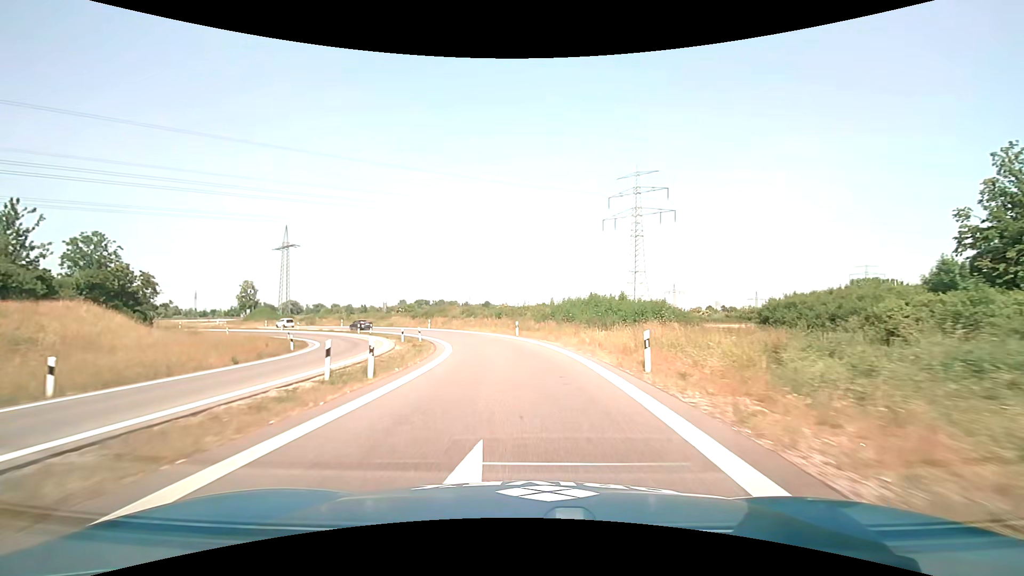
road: motorway_link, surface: asphalt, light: Day
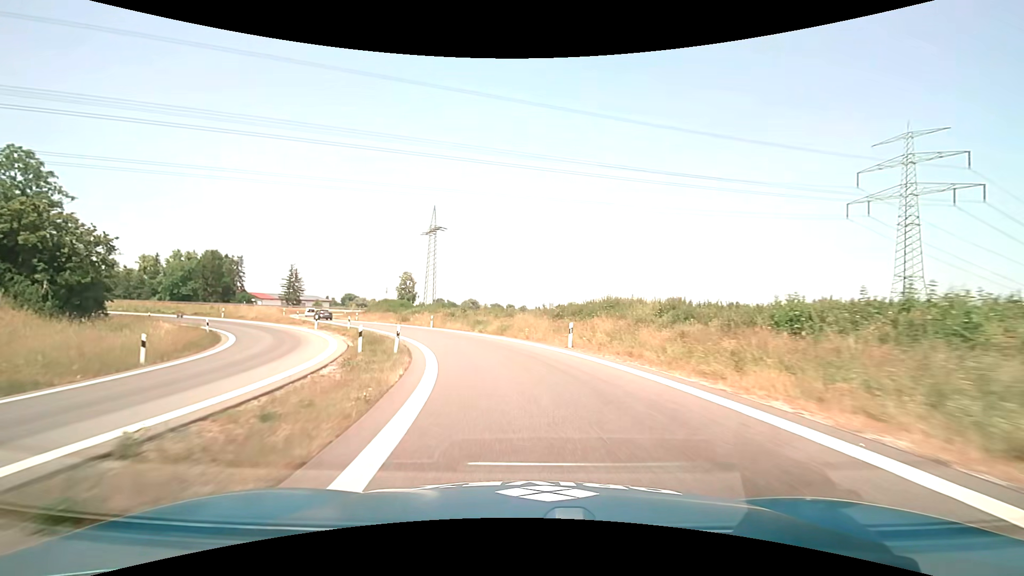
(-6.0, +40.0) m; -19°
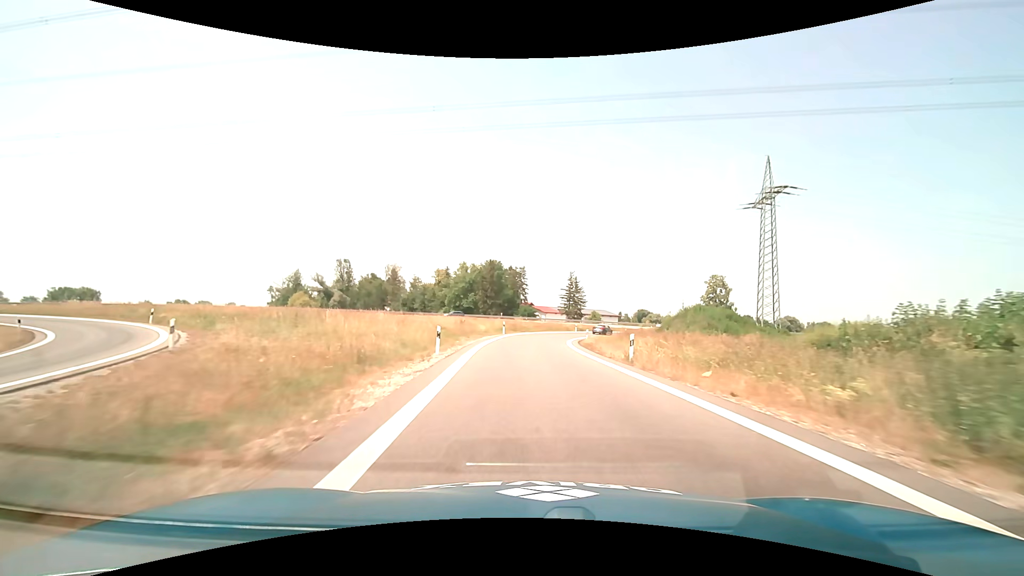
(-14.9, +47.3) m; -33°
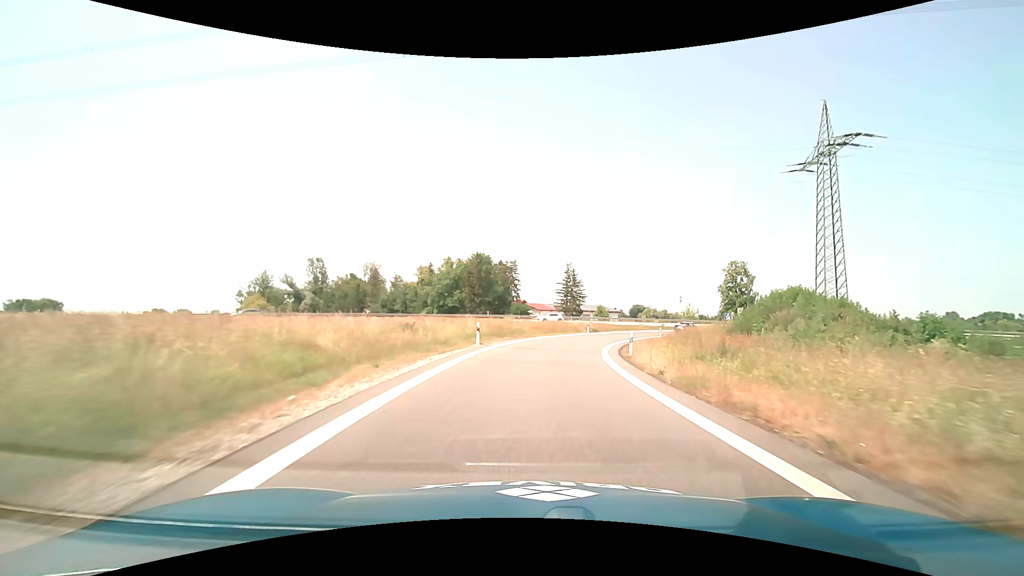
(-0.2, +20.0) m; 0°
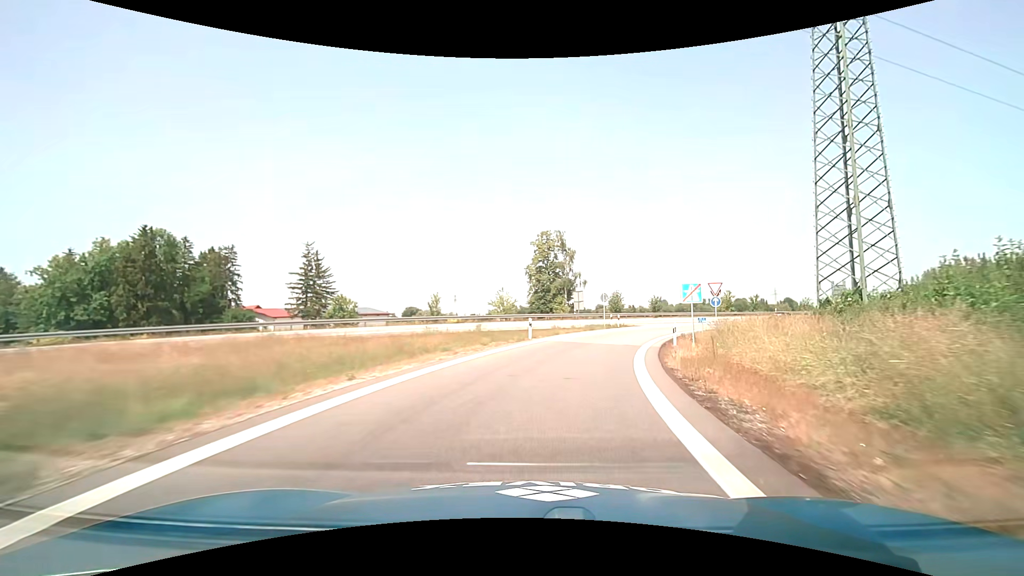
(+9.0, +48.9) m; +25°
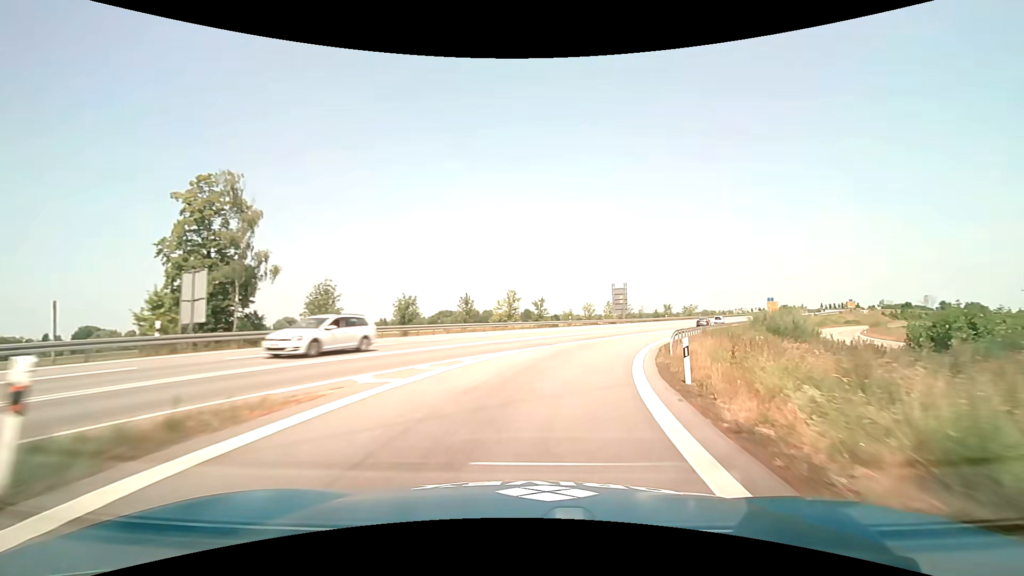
(+8.9, +36.8) m; +27°
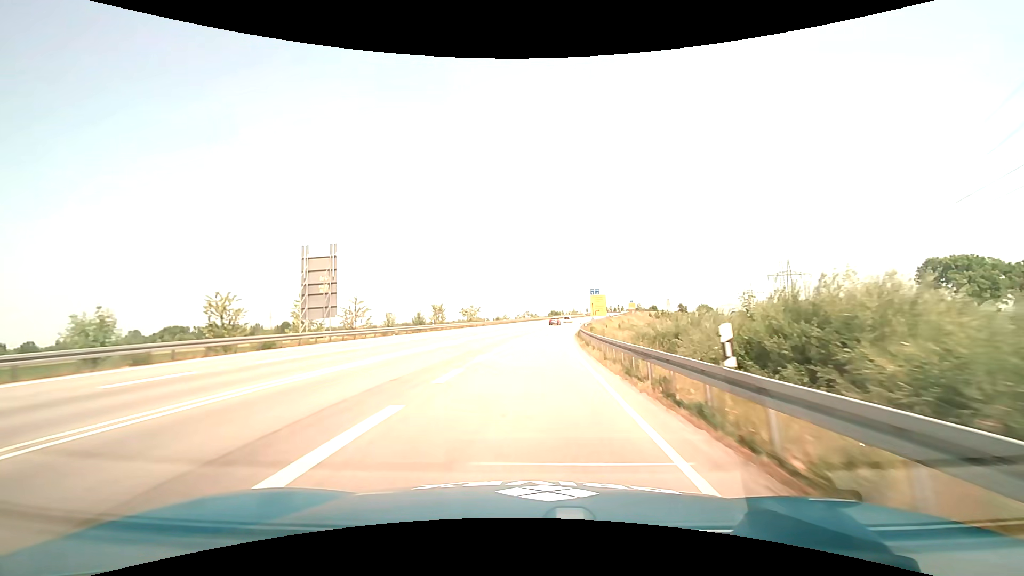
(+15.5, +52.4) m; +26°
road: trunk
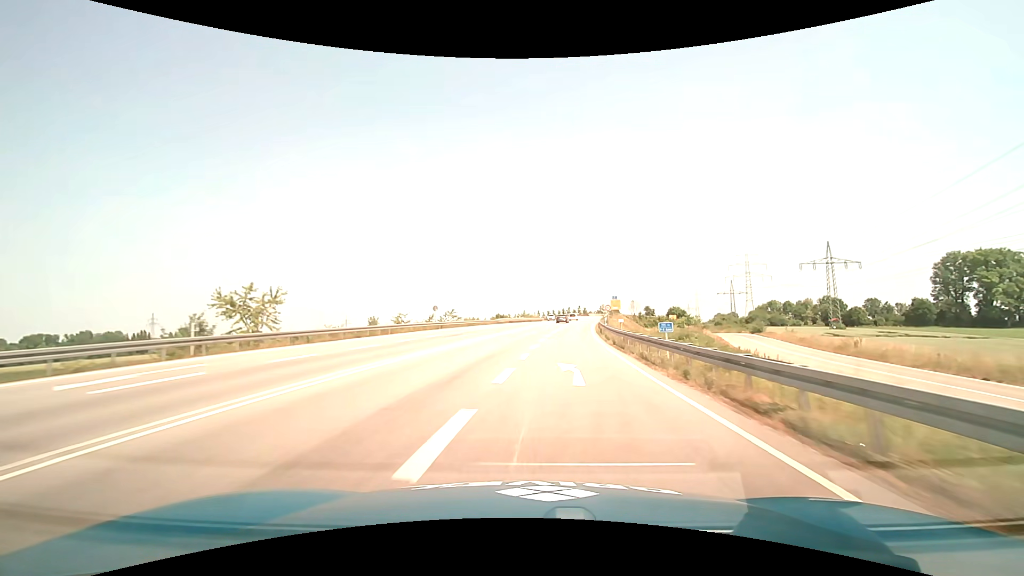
(+3.5, +66.9) m; +6°
(0, +10) (0, +20) (+1, +30) (+1, +40) (+2, +50) (+3, +60) (+4, +70) (+5, +80) (+7, +90) (+8, +100) m
